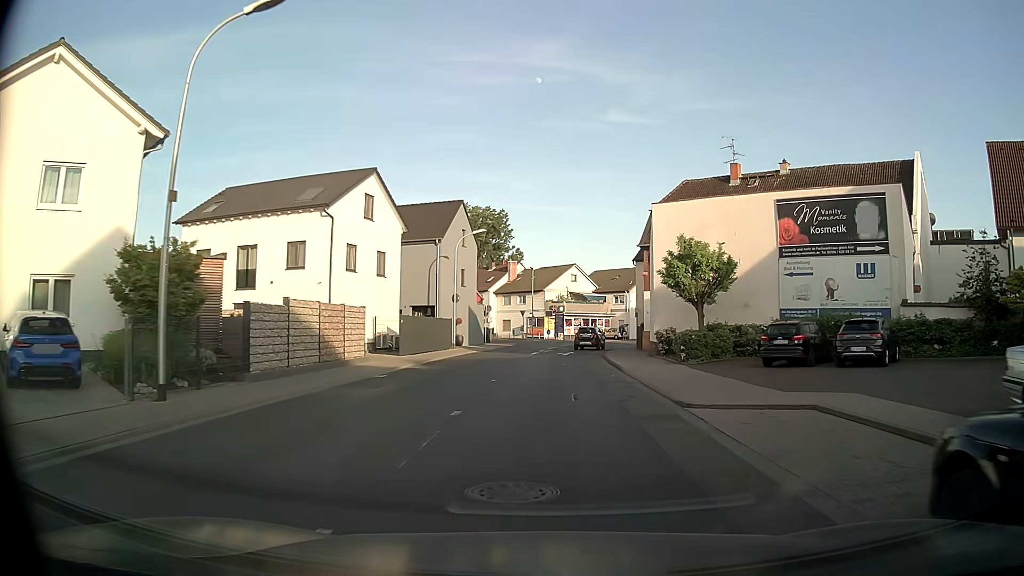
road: tertiary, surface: asphalt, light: Day
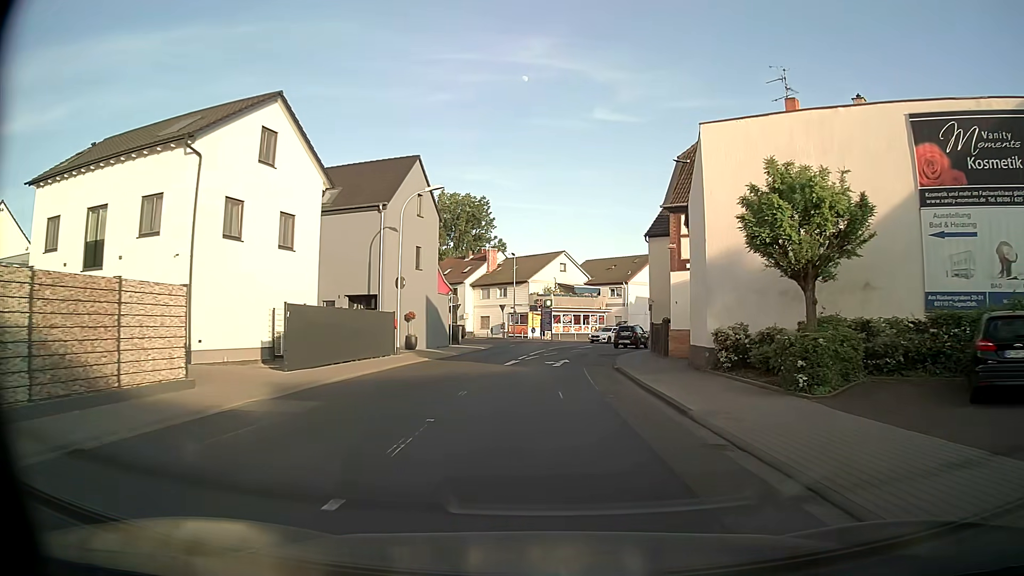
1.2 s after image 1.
(+0.1, +12.7) m; +1°
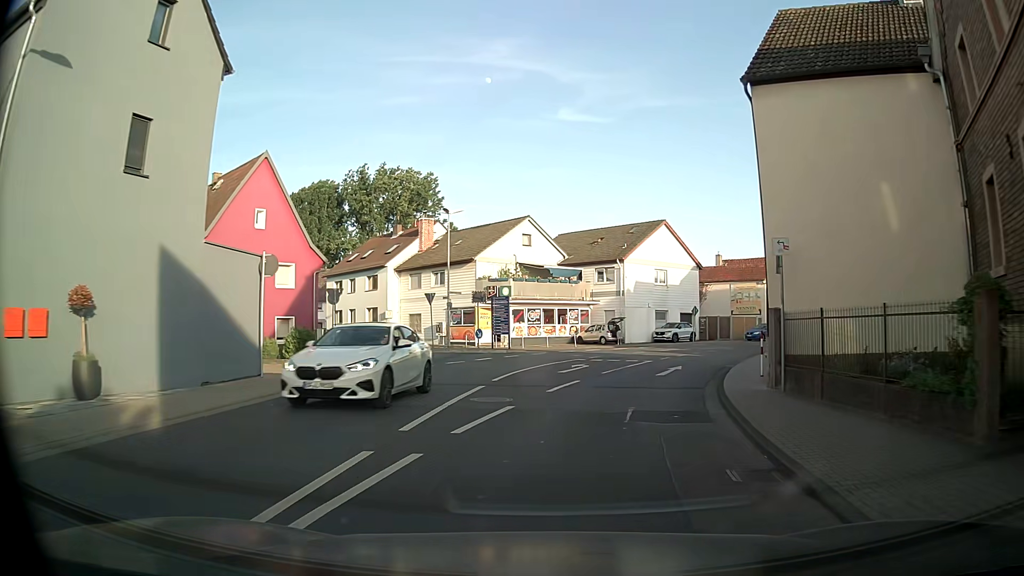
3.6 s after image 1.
(+0.7, +24.9) m; +4°
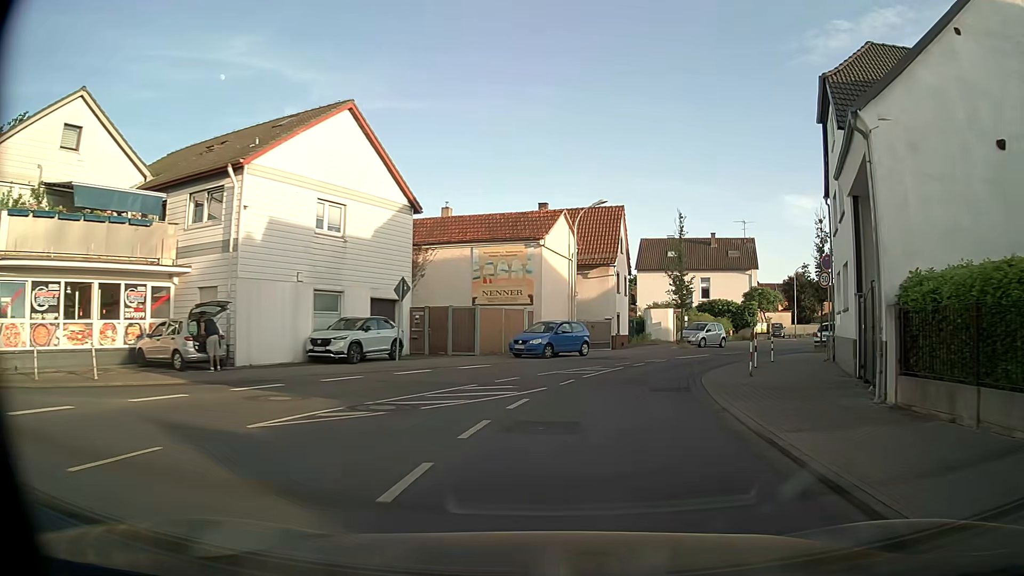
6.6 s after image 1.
(+5.1, +29.5) m; +23°
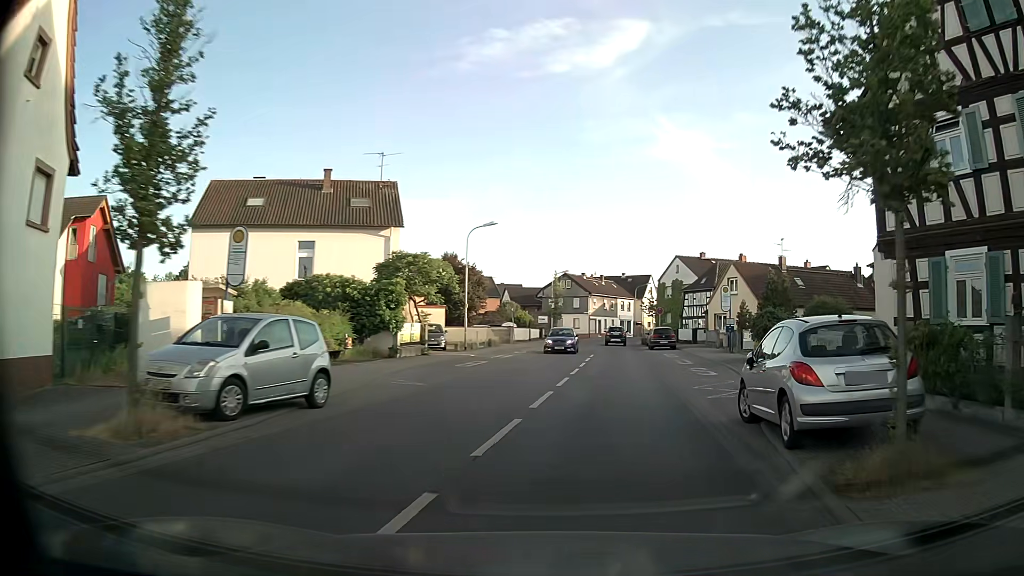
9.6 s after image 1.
(+7.1, +28.8) m; +32°
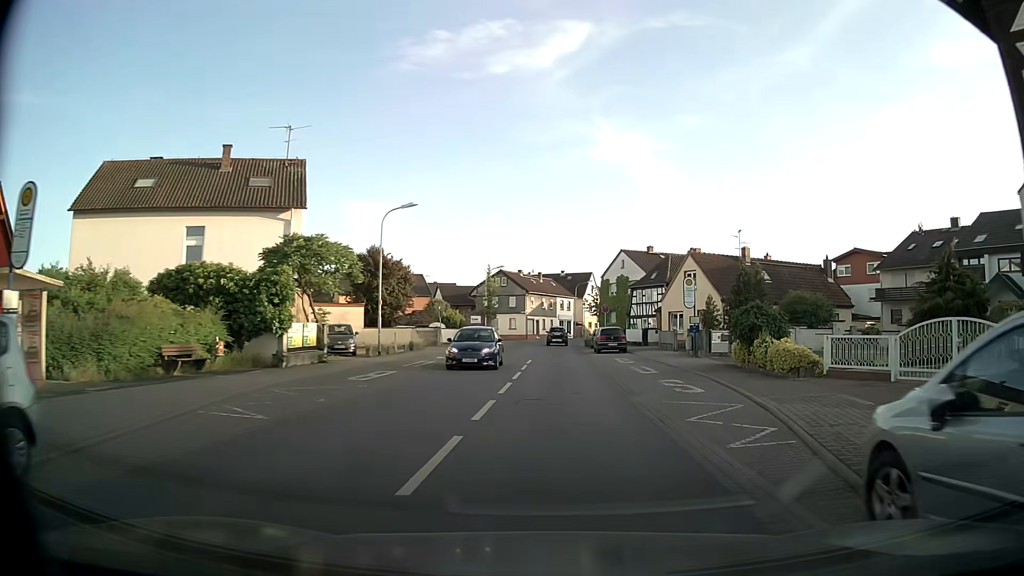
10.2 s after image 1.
(+0.3, +6.2) m; +5°
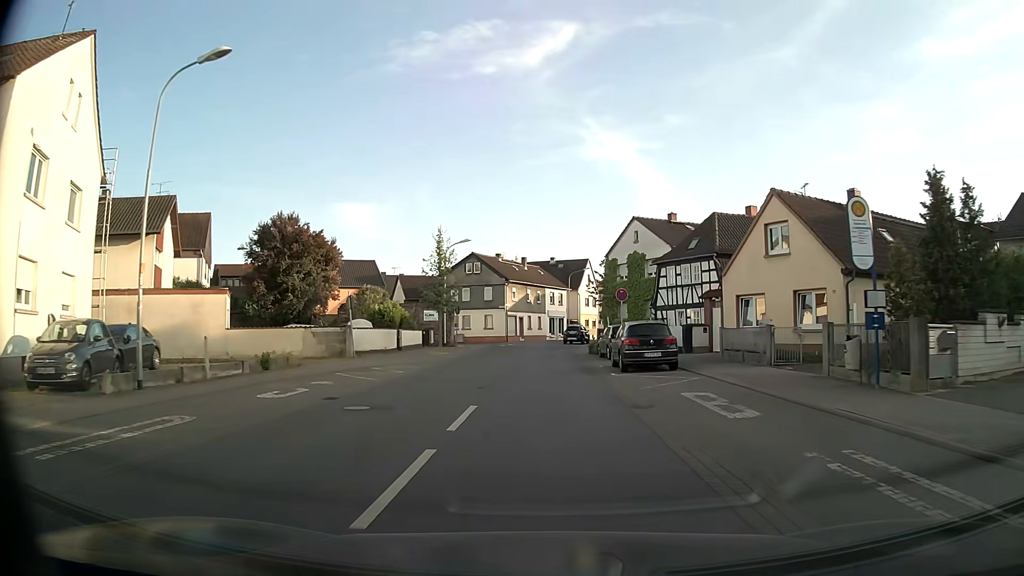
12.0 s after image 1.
(+0.7, +19.4) m; +1°
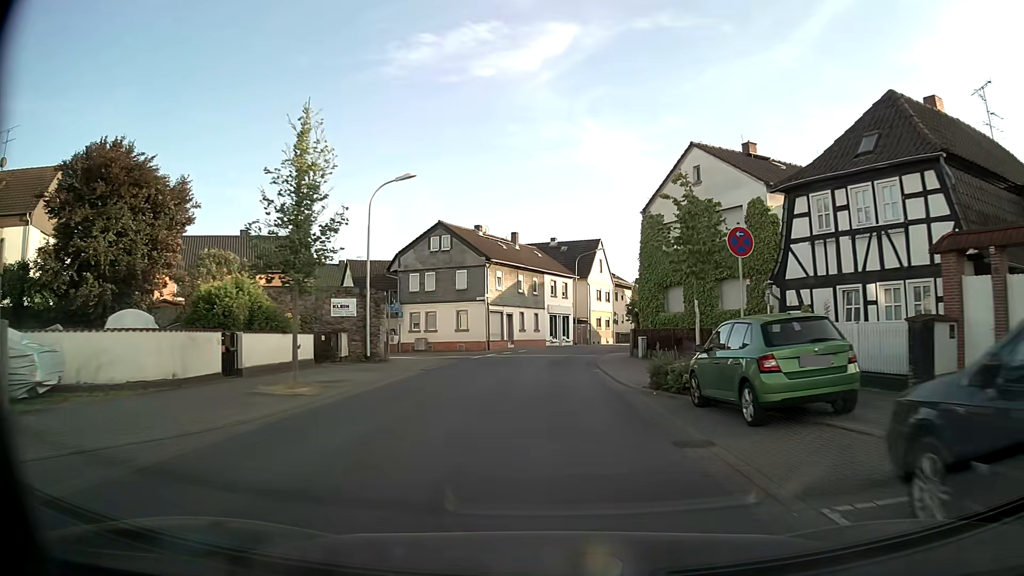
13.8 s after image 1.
(0.0, +20.4) m; 0°
(0, +10) (0, +20) (+1, +30) (+2, +40) (+5, +49) (+9, +59) (+12, +68) (+16, +77) (+20, +86) (+24, +96) m
